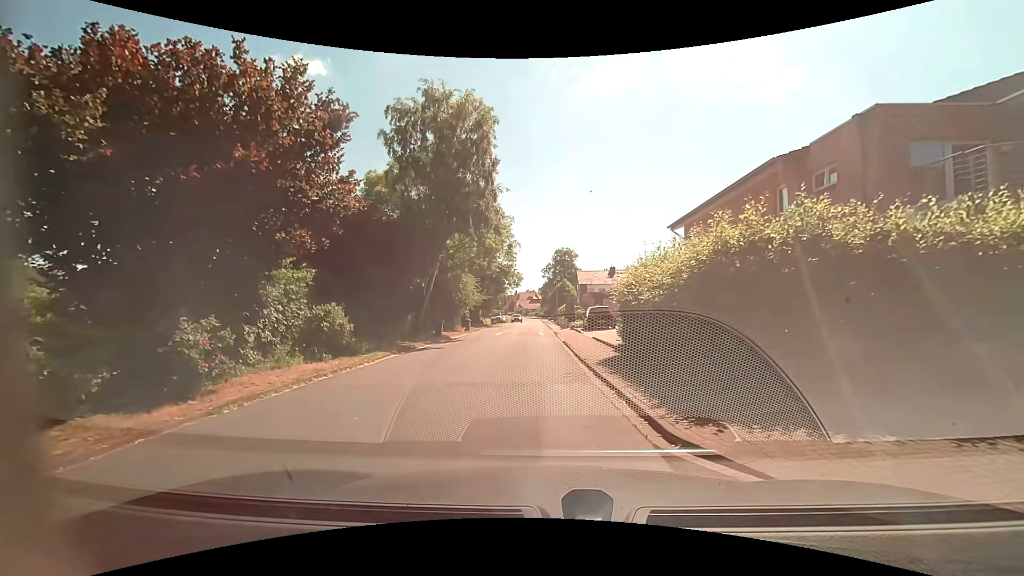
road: residential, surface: asphalt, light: Day
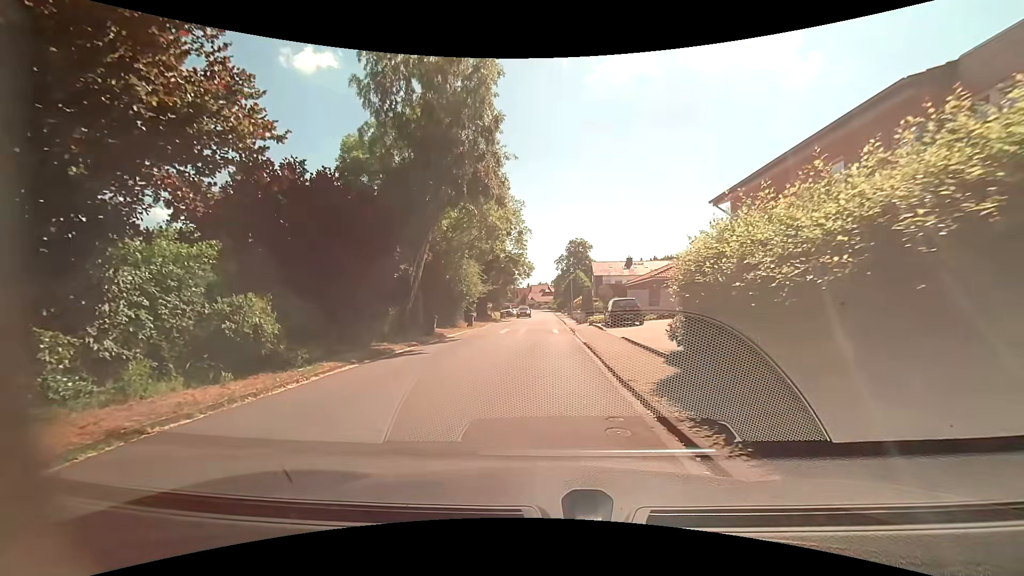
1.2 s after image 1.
(-0.1, +5.0) m; -1°
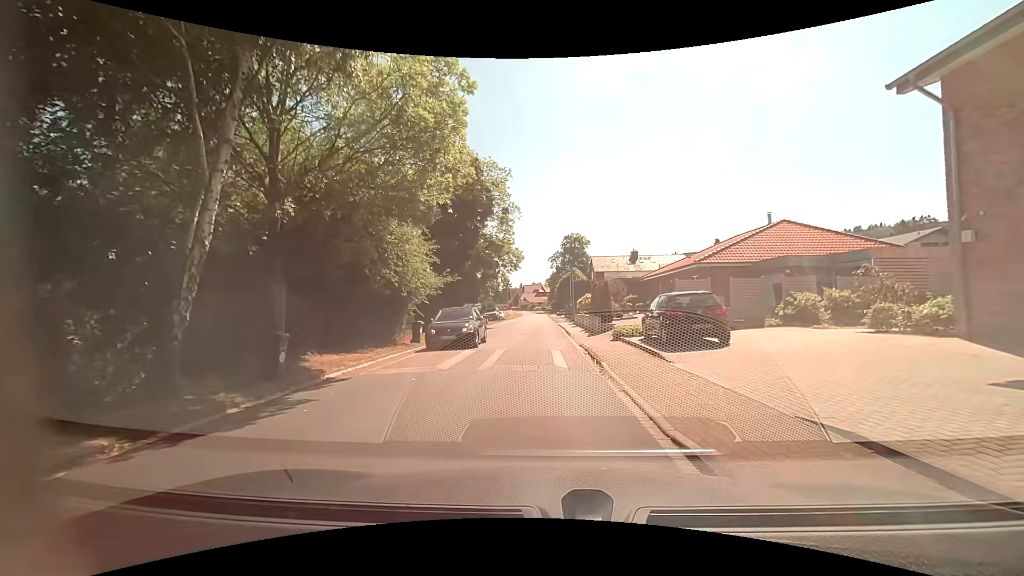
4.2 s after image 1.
(+0.1, +13.1) m; +1°
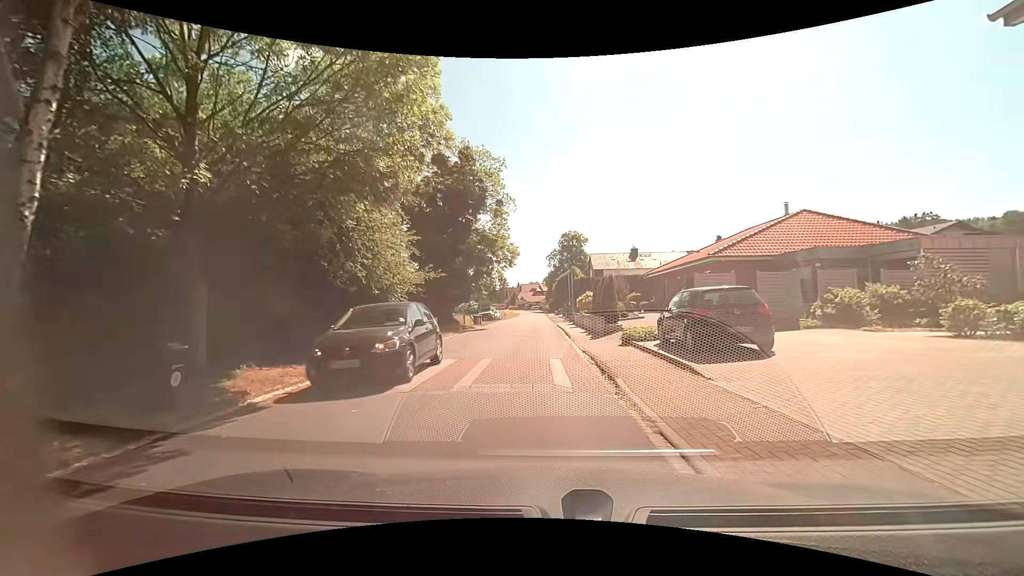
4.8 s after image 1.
(0.0, +2.8) m; 0°
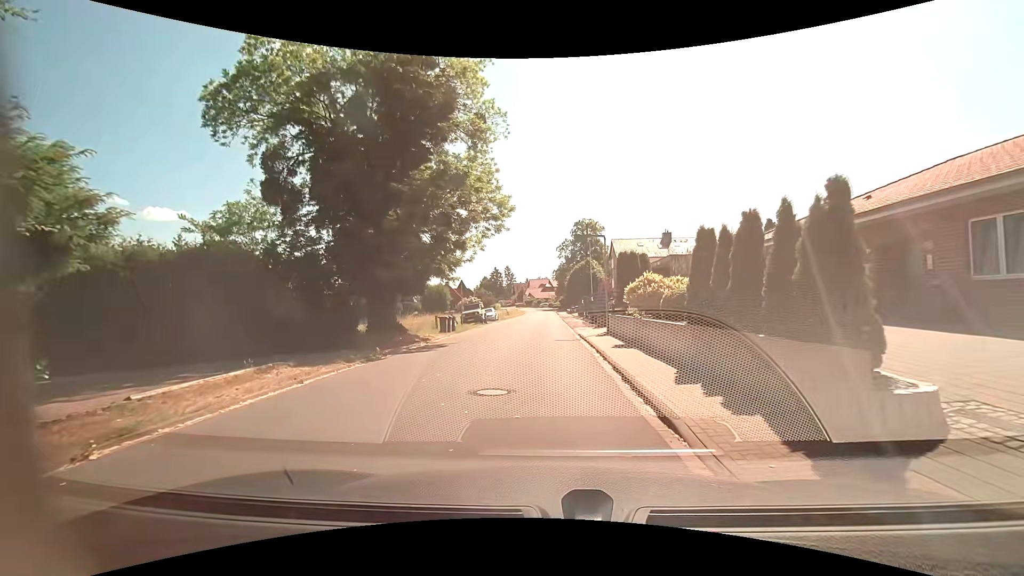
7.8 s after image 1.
(0.0, +16.4) m; 0°
